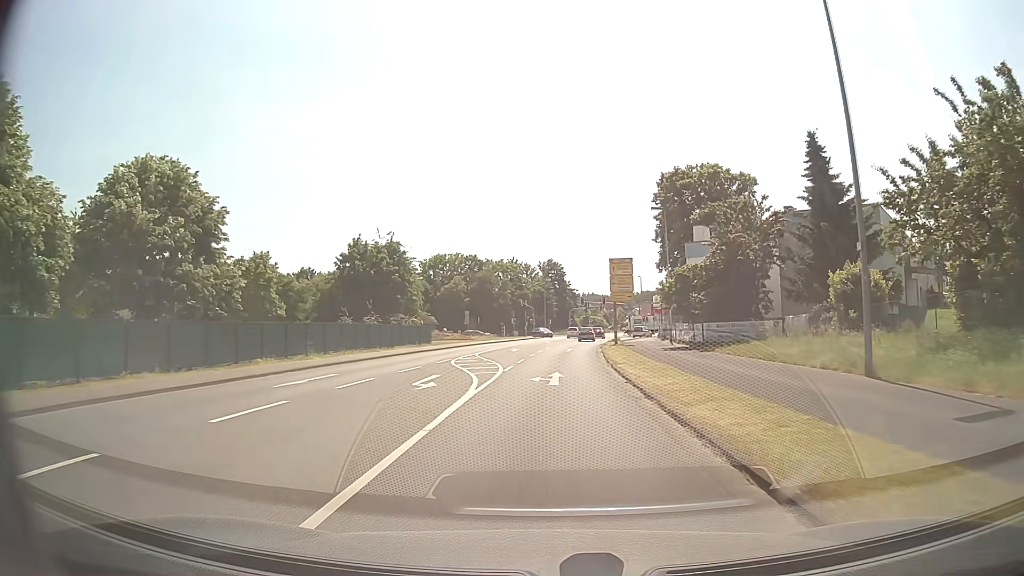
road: secondary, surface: asphalt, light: Day
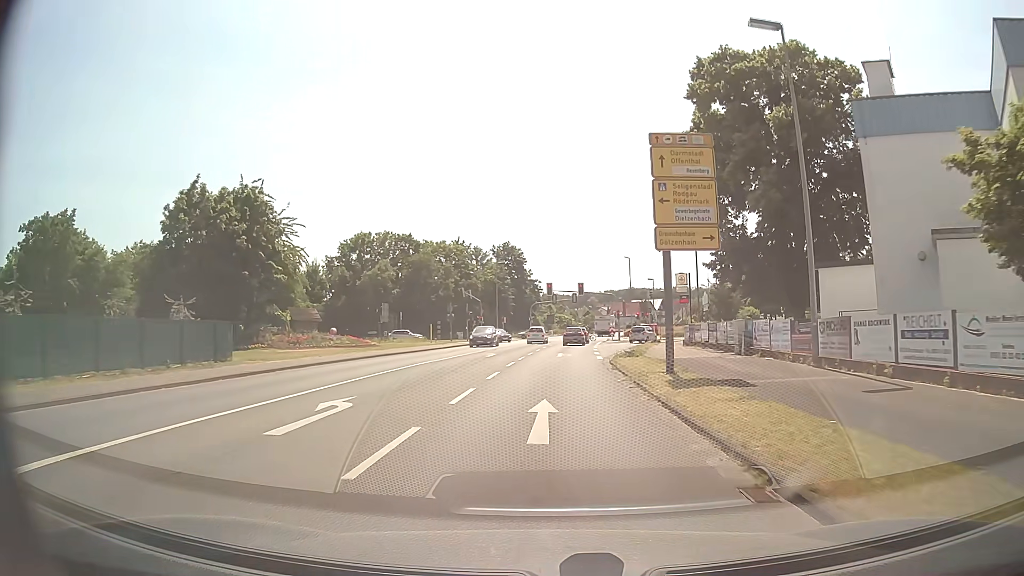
(+1.0, +33.0) m; +3°
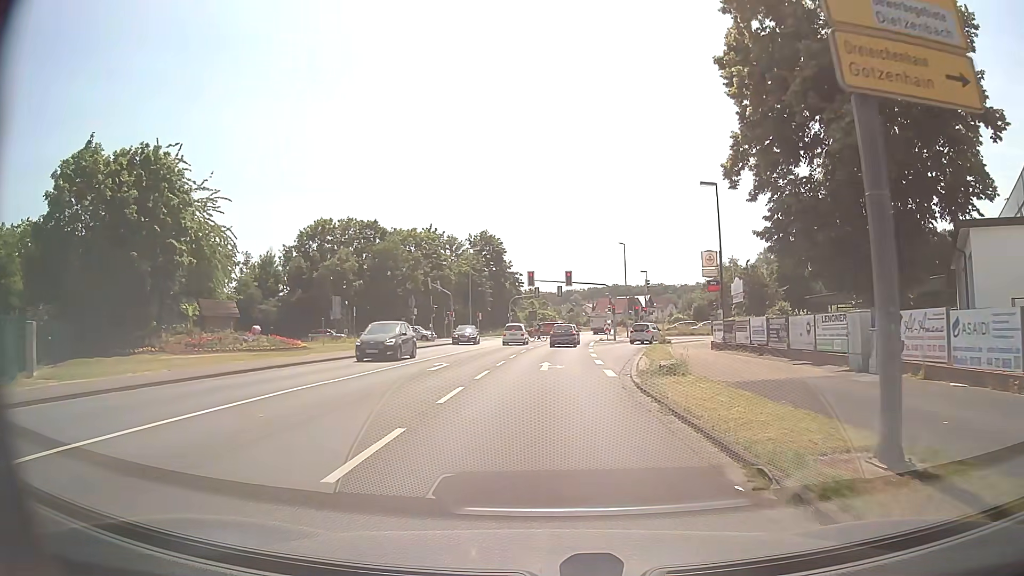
(+0.1, +12.3) m; +1°
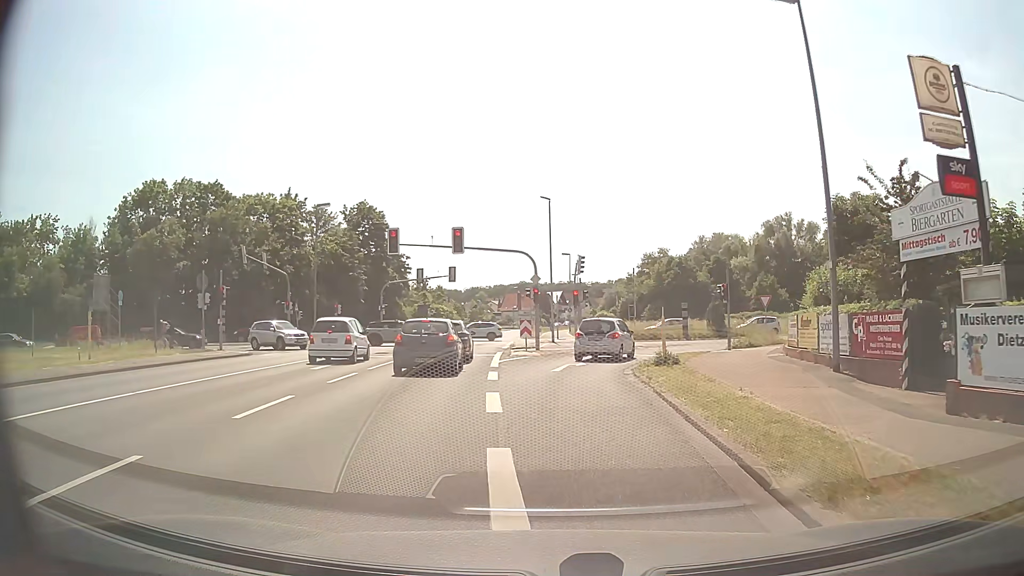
(+1.6, +25.9) m; +8°
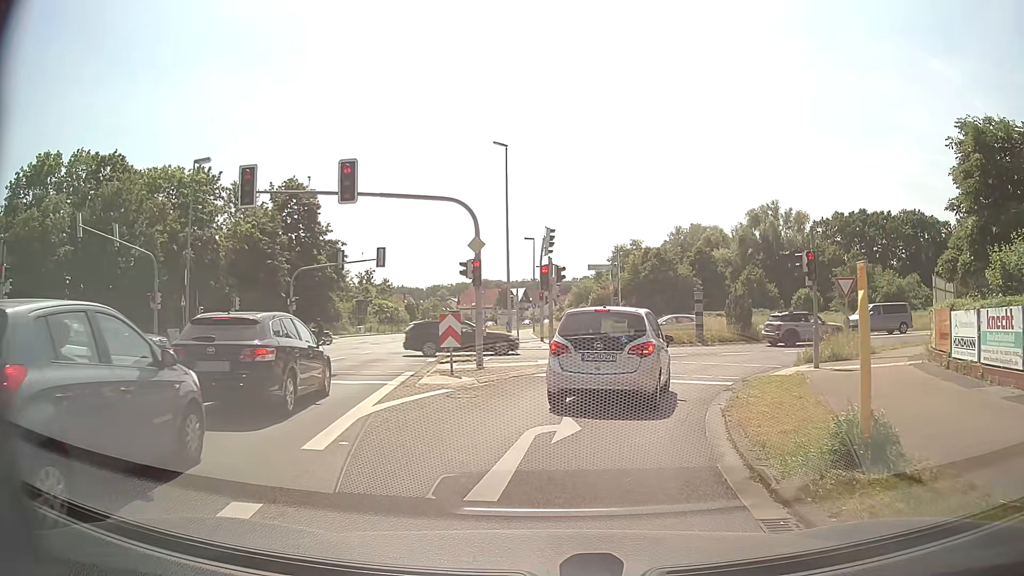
(+0.3, +14.1) m; +3°
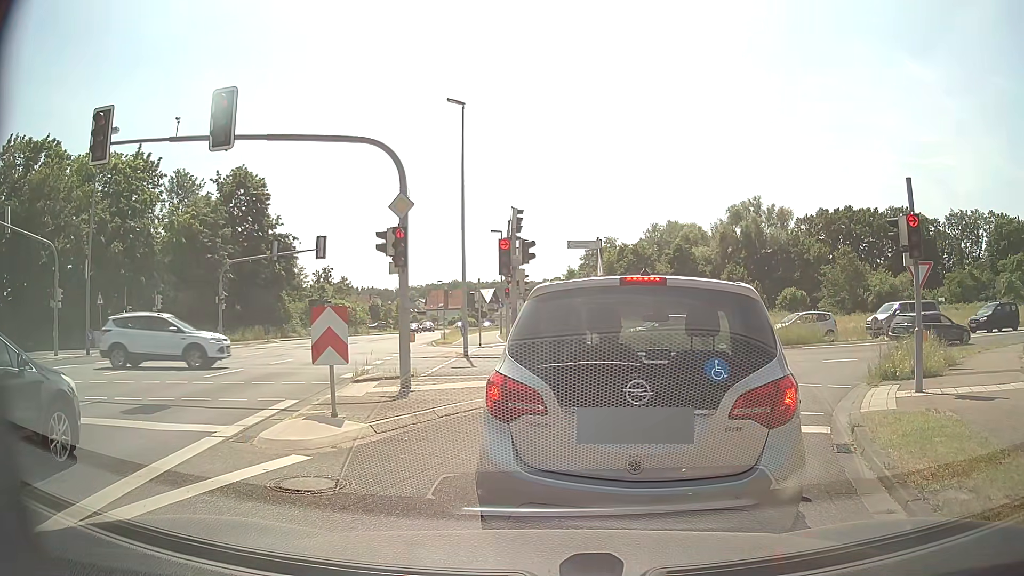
(+0.2, +6.5) m; +2°
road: secondary_link
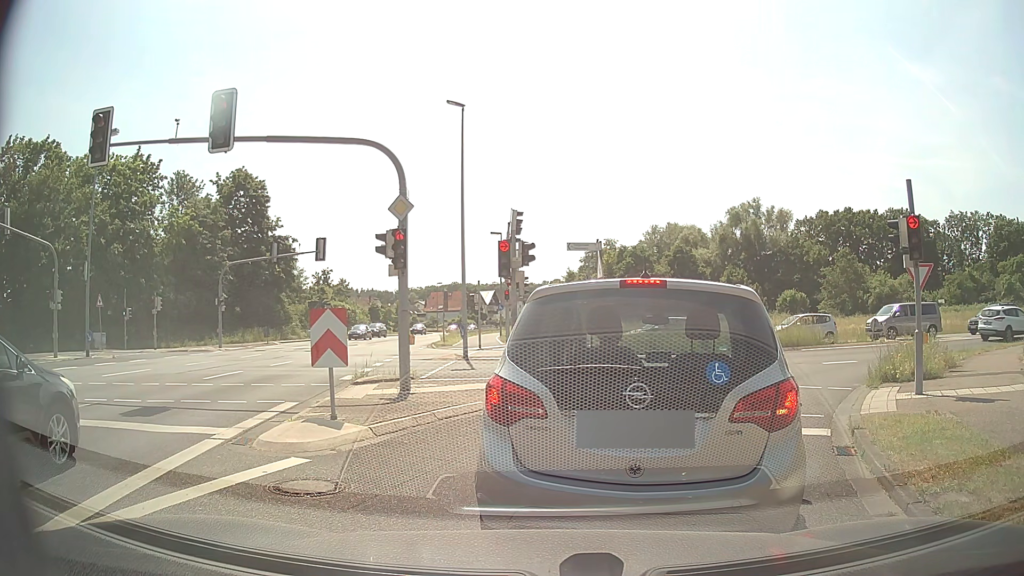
(0.0, +0.1) m; 0°
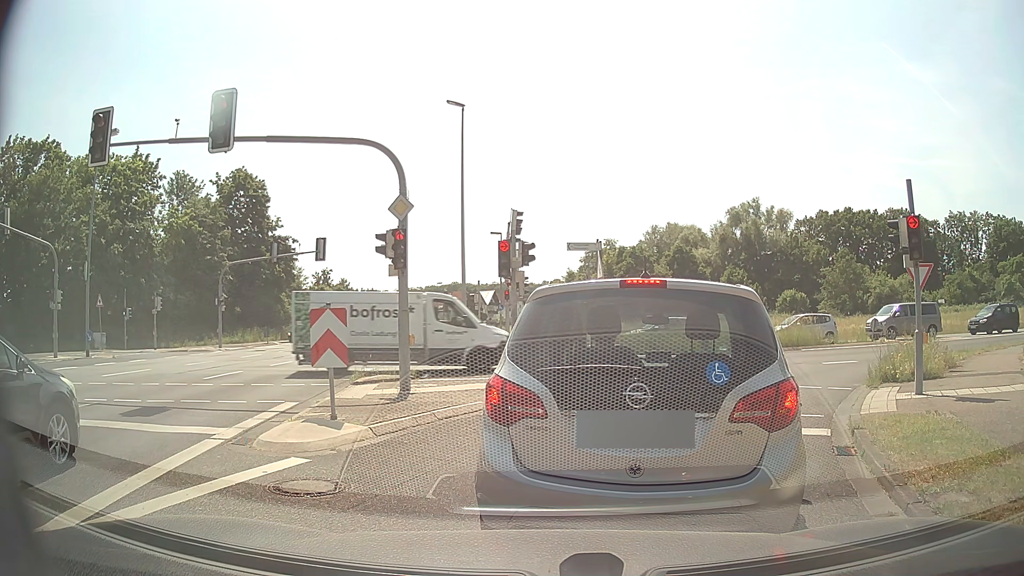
(0.0, 0.0) m; 0°
(+1, +10) (+6, +19) (+14, +25) (+23, +29) (+33, +31) (+42, +34) (+52, +36) (+62, +39) (+71, +41) (+81, +44) m
